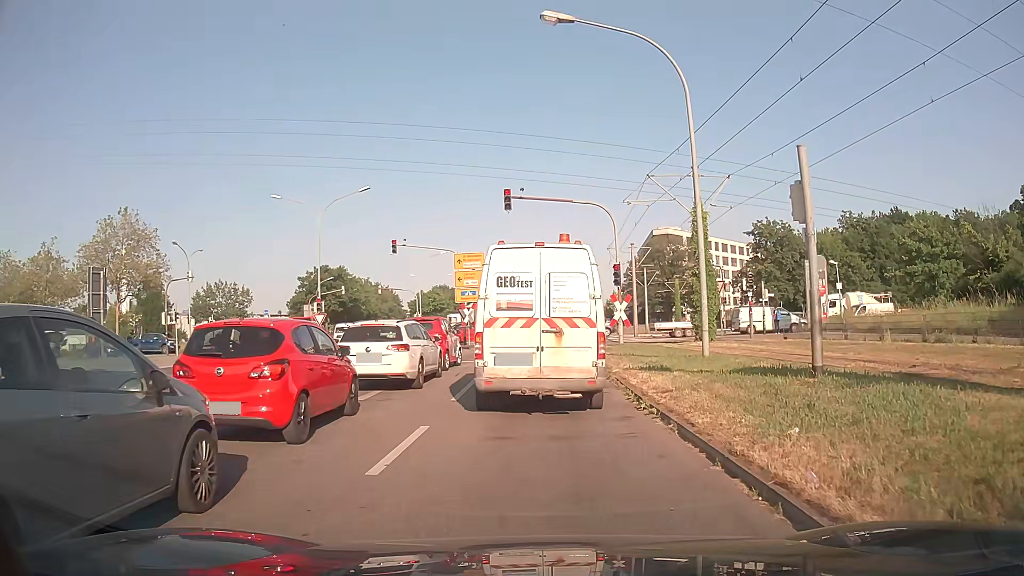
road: tertiary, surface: asphalt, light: Day
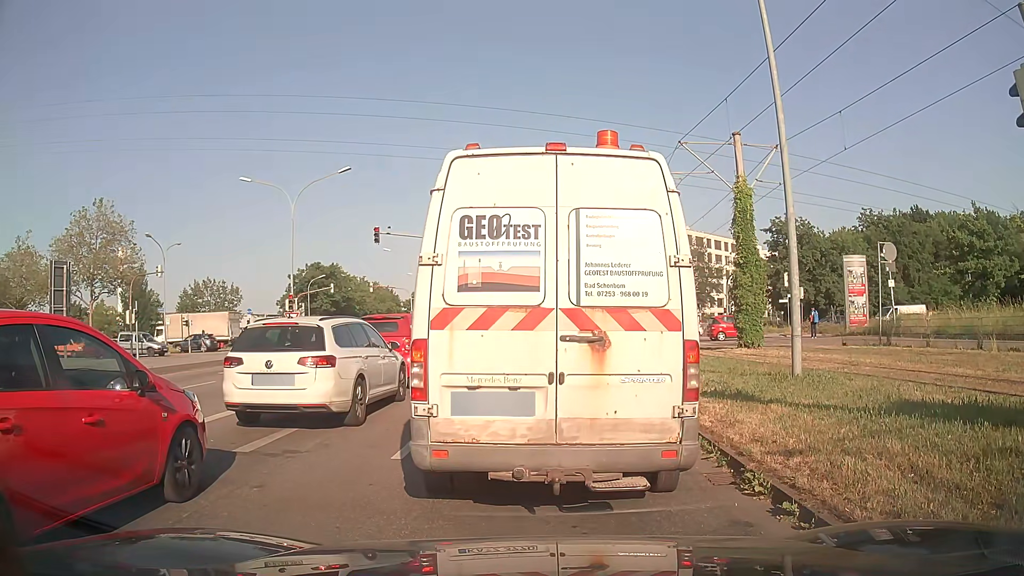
(0.0, +5.1) m; -1°
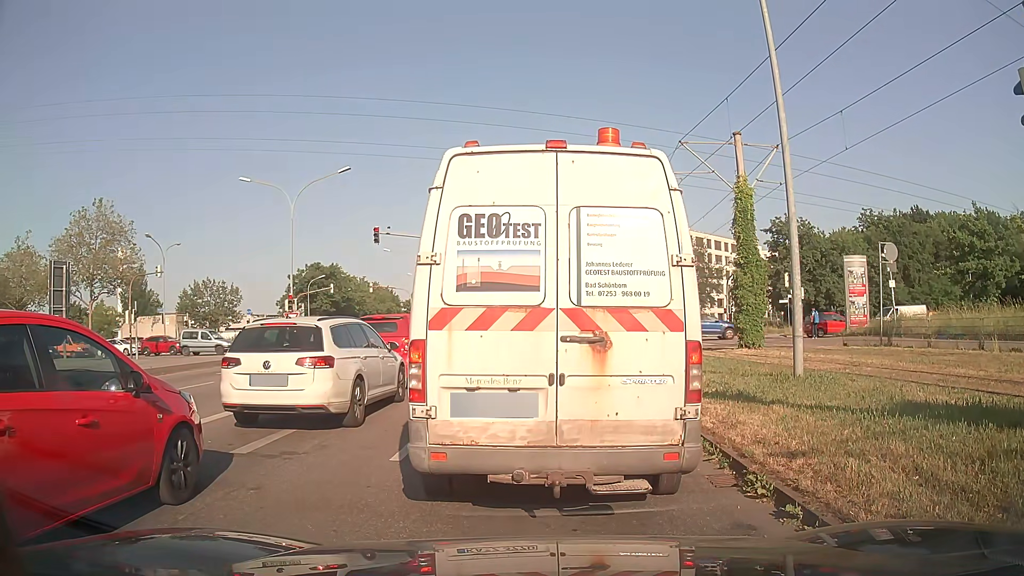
(0.0, +0.1) m; 0°
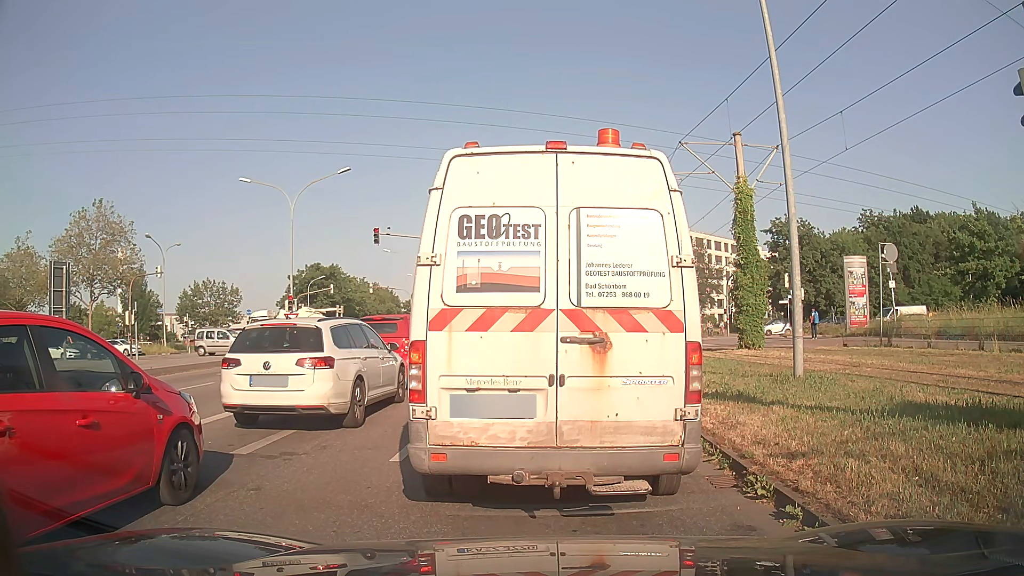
(0.0, +0.1) m; 0°
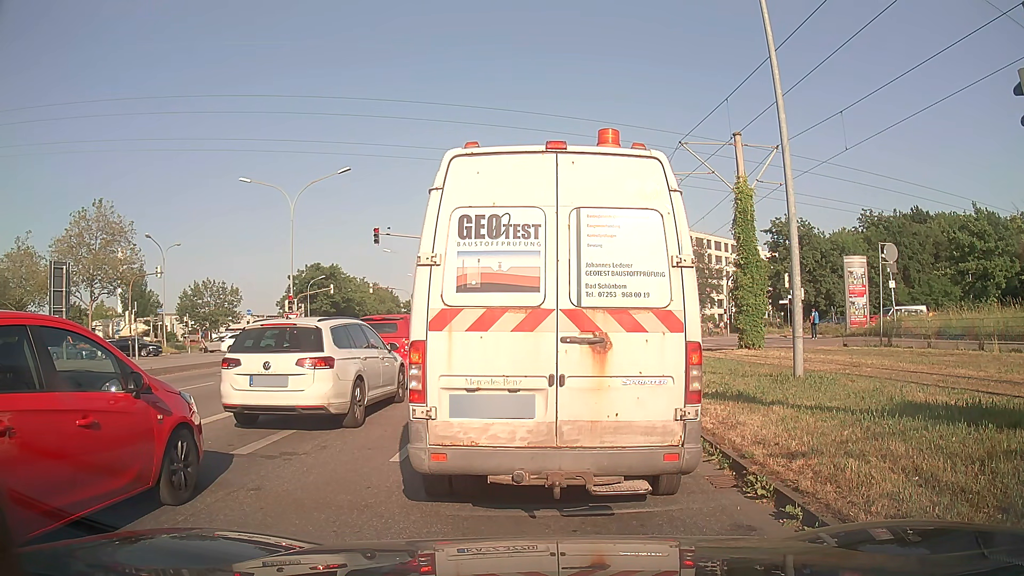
(0.0, 0.0) m; 0°
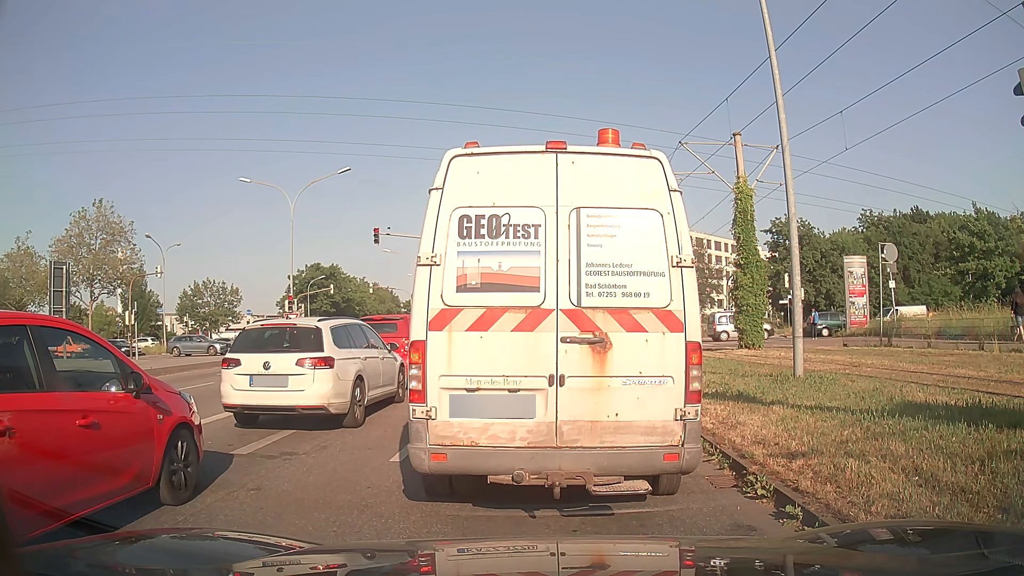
(0.0, 0.0) m; 0°
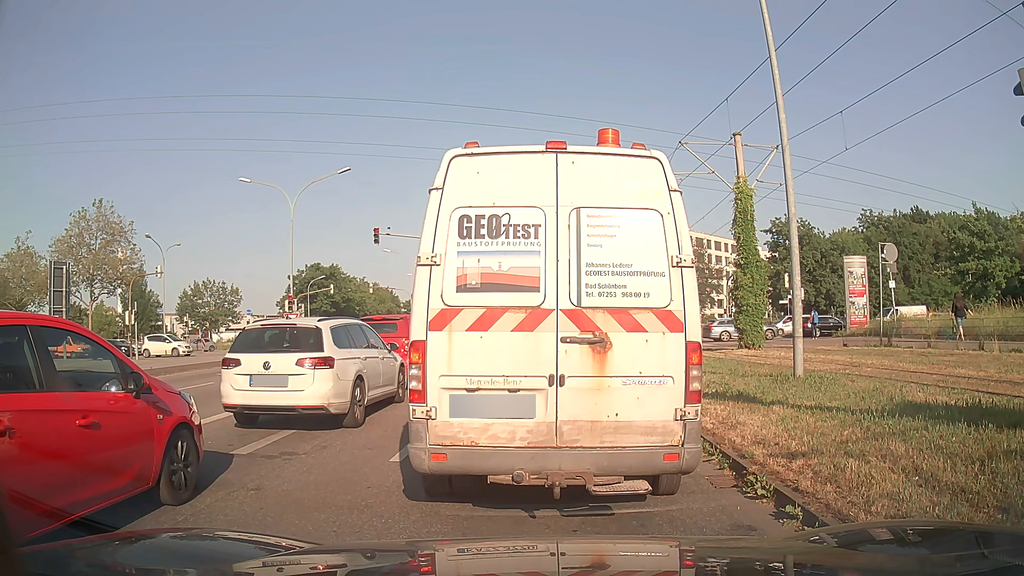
(0.0, 0.0) m; 0°
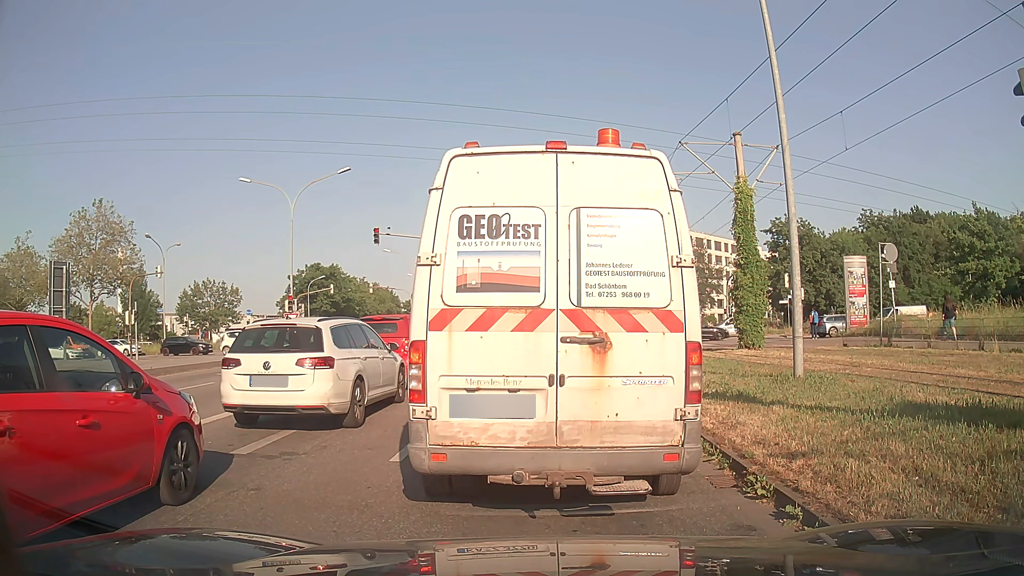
(0.0, 0.0) m; 0°
(0, +10) (0, +20) (+3, +29) (+10, +37) (+19, +42) (+28, +44) (+38, +44) (+48, +45) (+58, +45) (+68, +46) m
